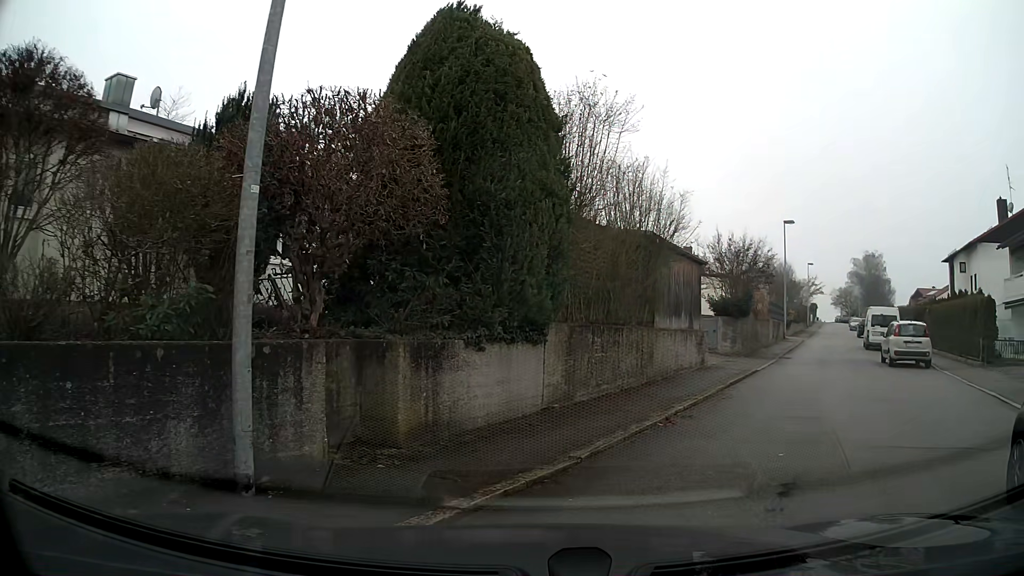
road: residential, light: Day
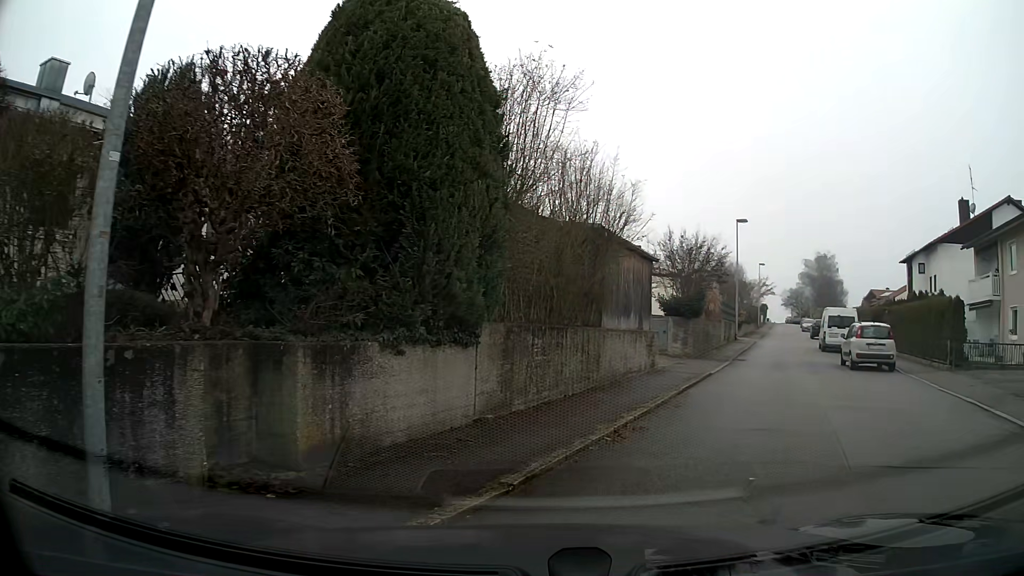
(+0.1, +1.1) m; +5°
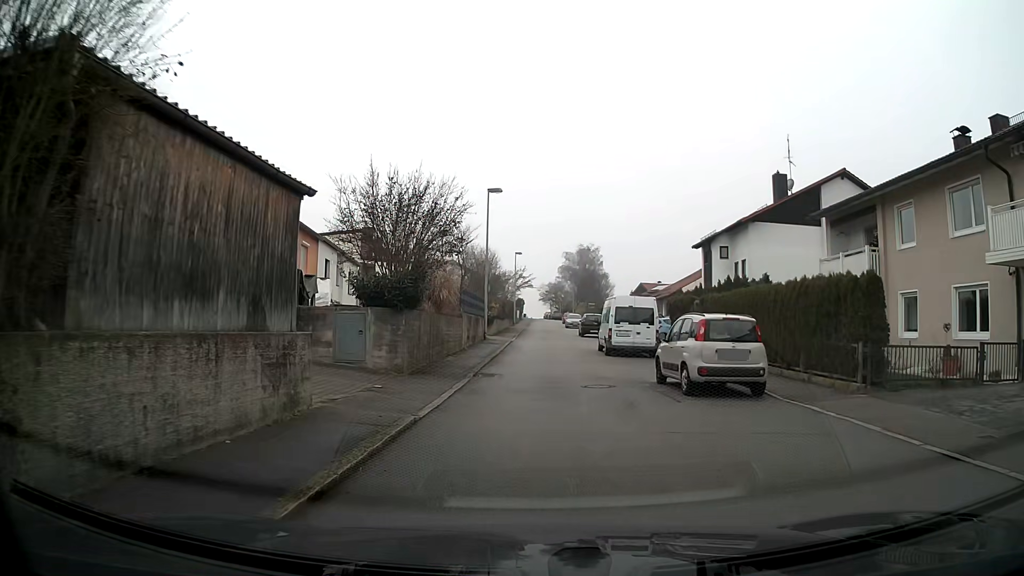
(+2.4, +9.6) m; +19°
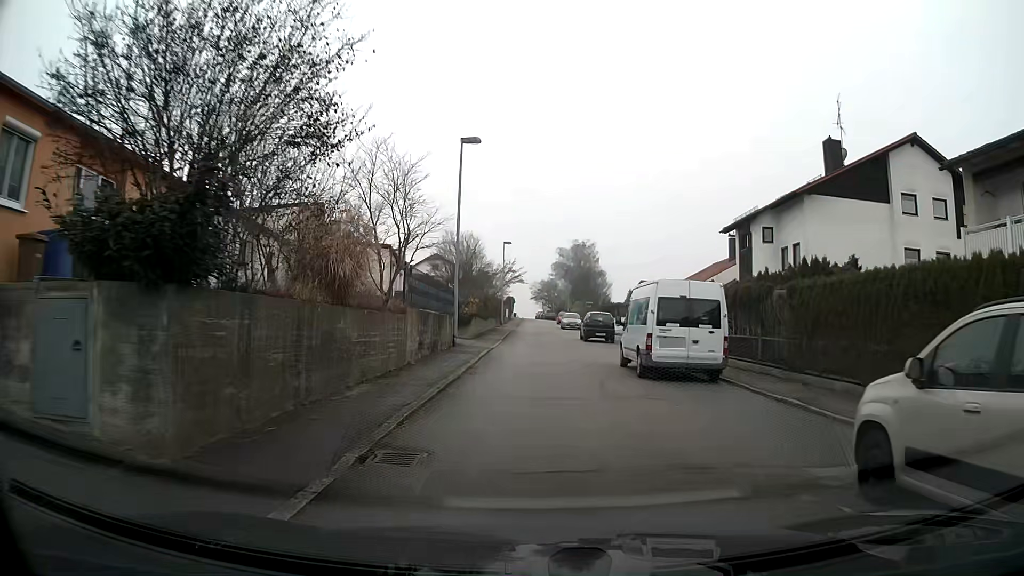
(0.0, +10.3) m; 0°
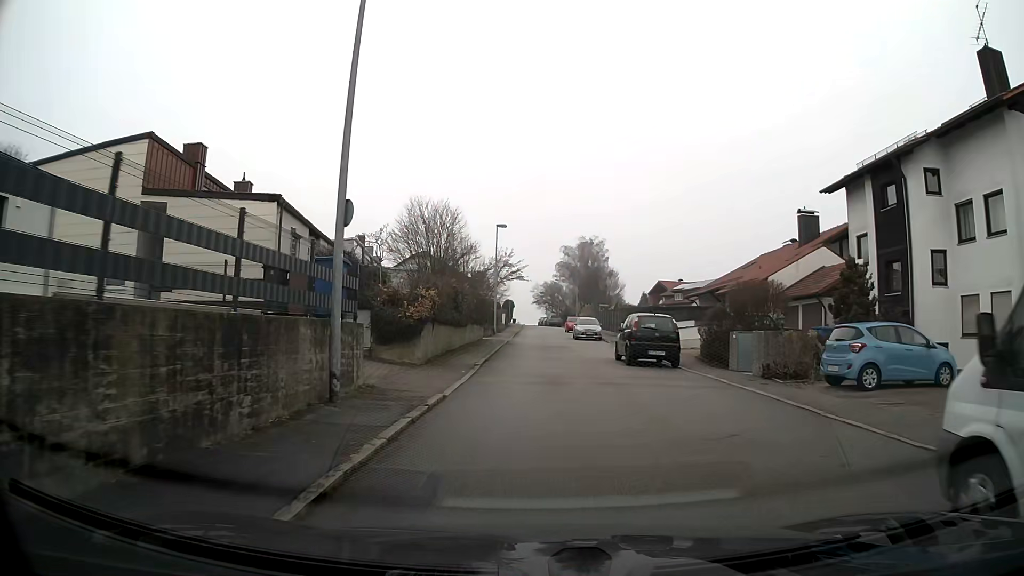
(-0.1, +15.9) m; 0°
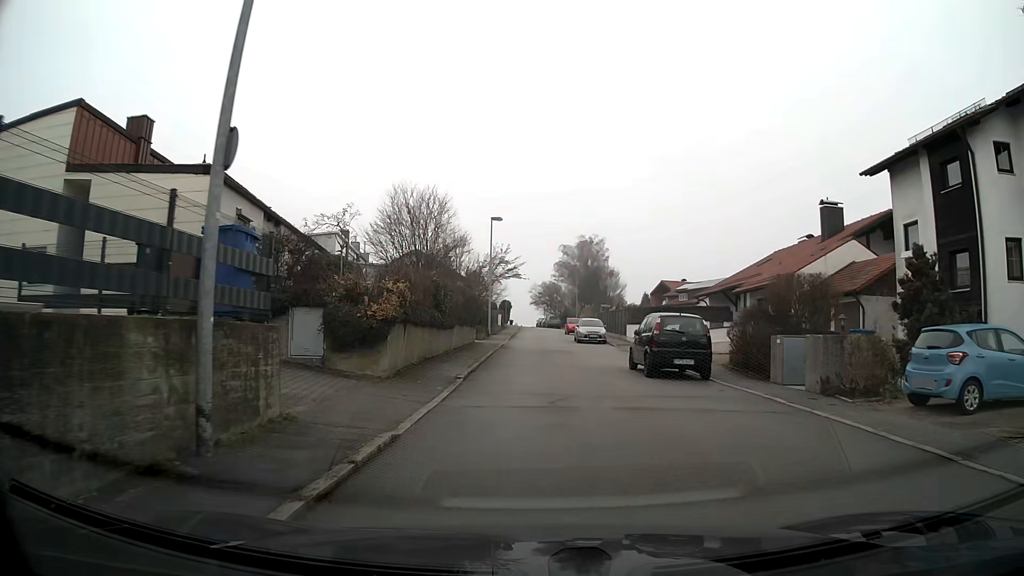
(0.0, +4.0) m; 0°
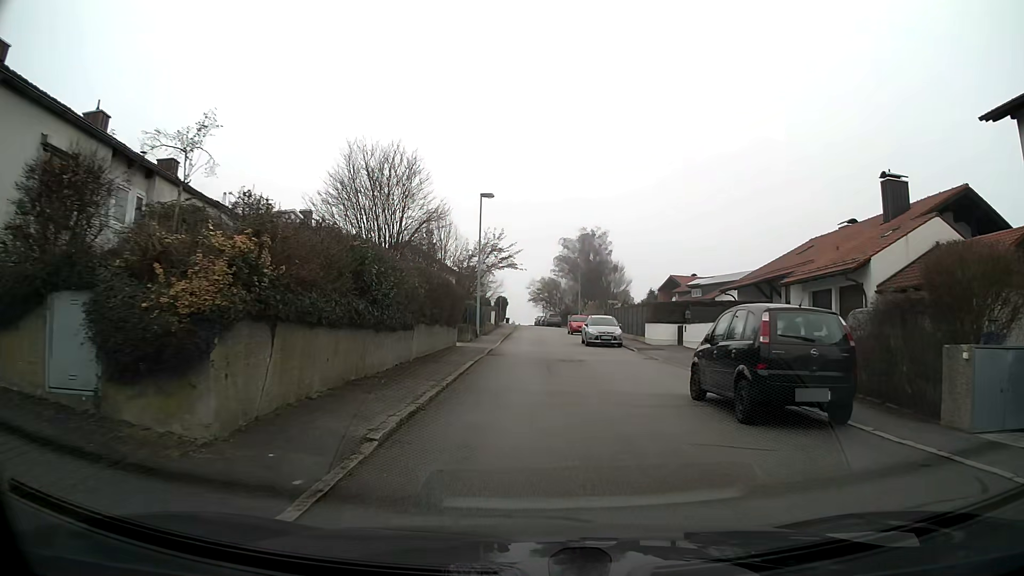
(0.0, +8.0) m; 0°
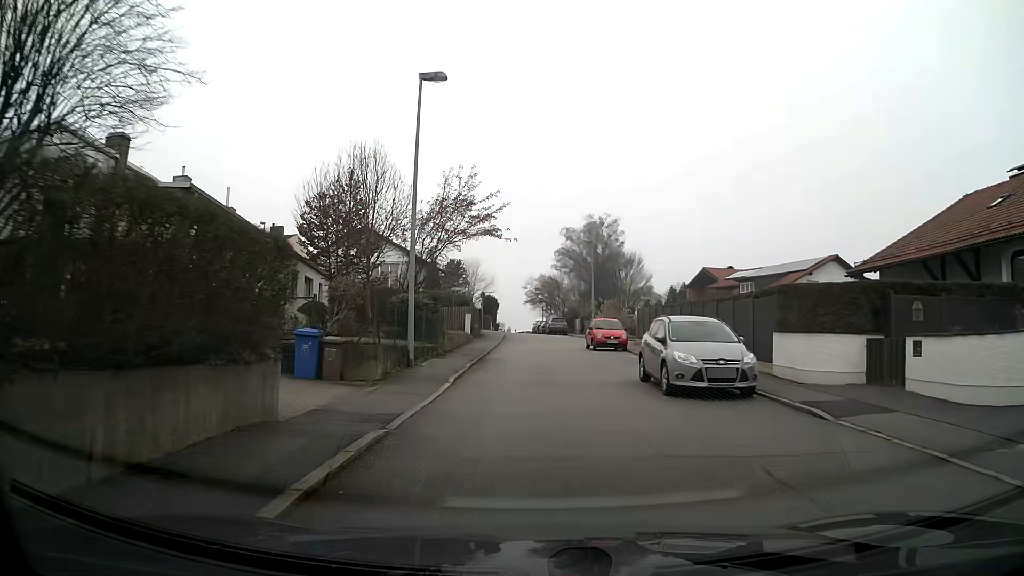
(0.0, +20.0) m; 0°
(0, +10) (0, +20) (0, +30) (+2, +40) (+2, +50) (-7, +55) (-16, +57) (-26, +59) (-36, +60) (-46, +62) m
